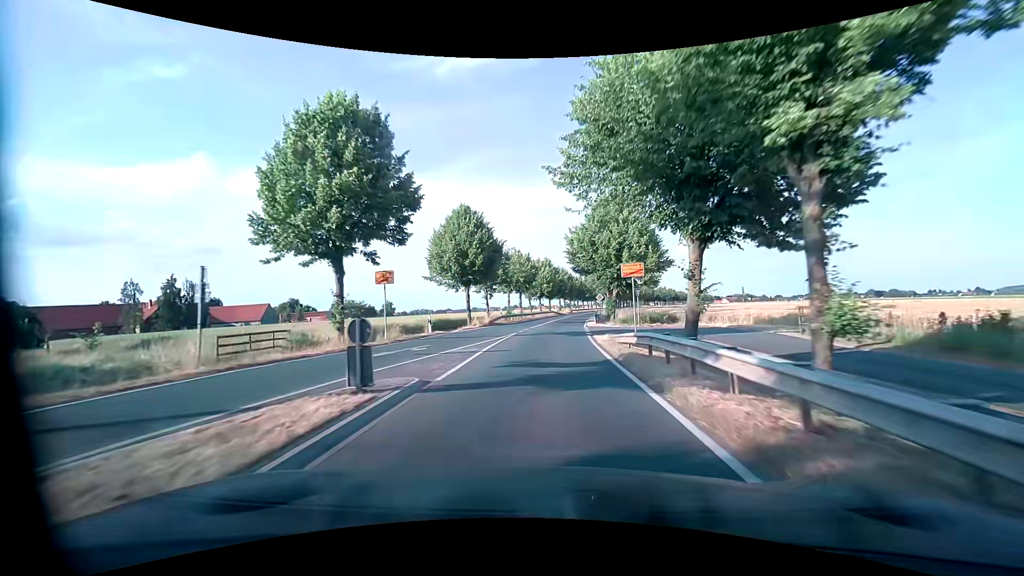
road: primary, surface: asphalt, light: Day
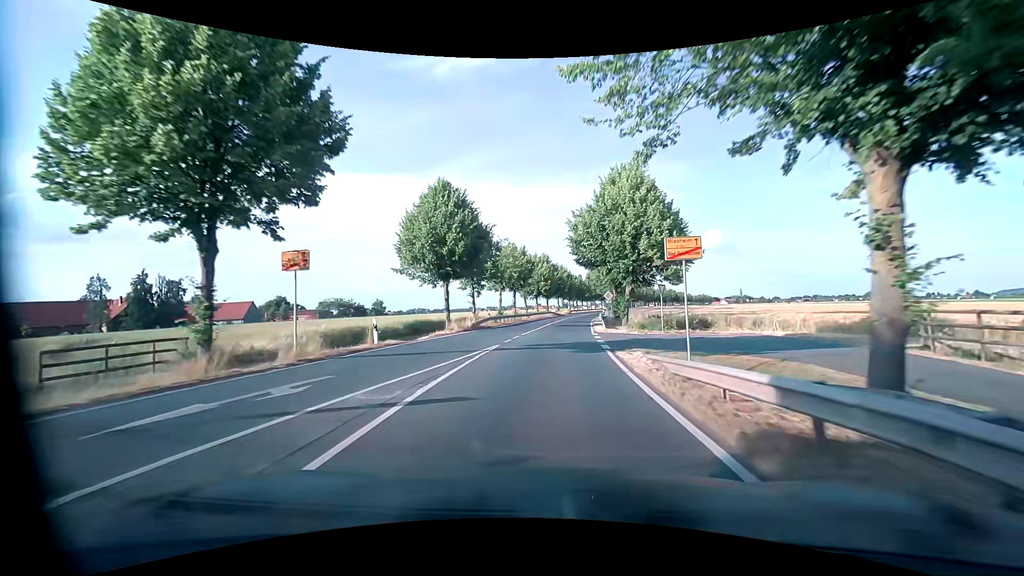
(0.0, +8.2) m; 0°
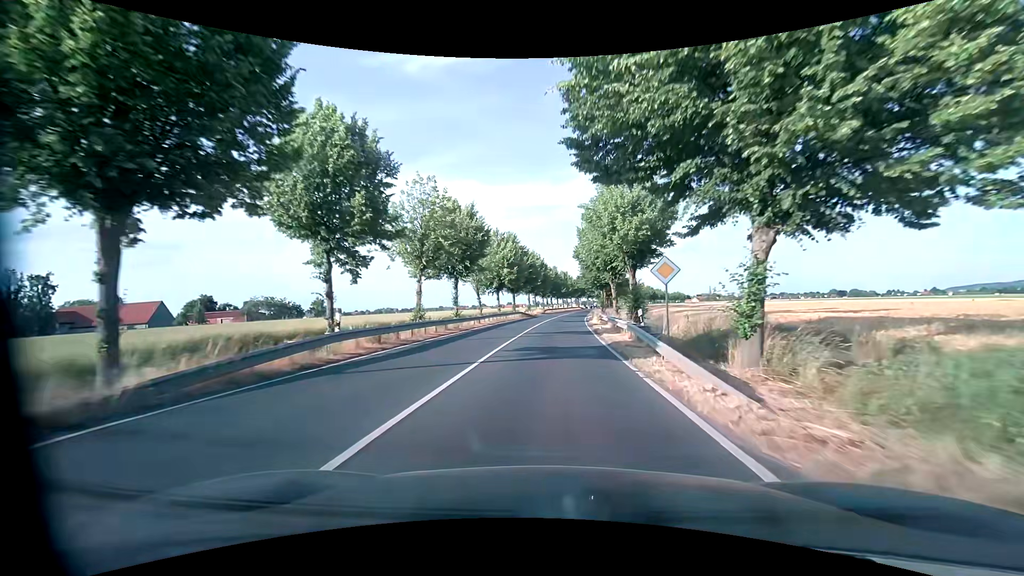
(+1.0, +25.4) m; +4°
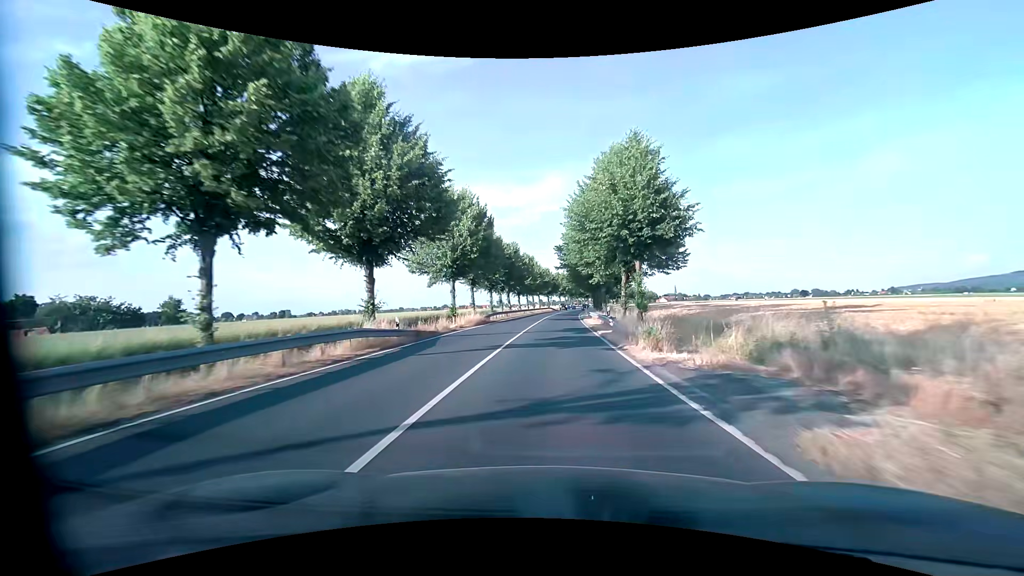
(+1.5, +46.7) m; +4°
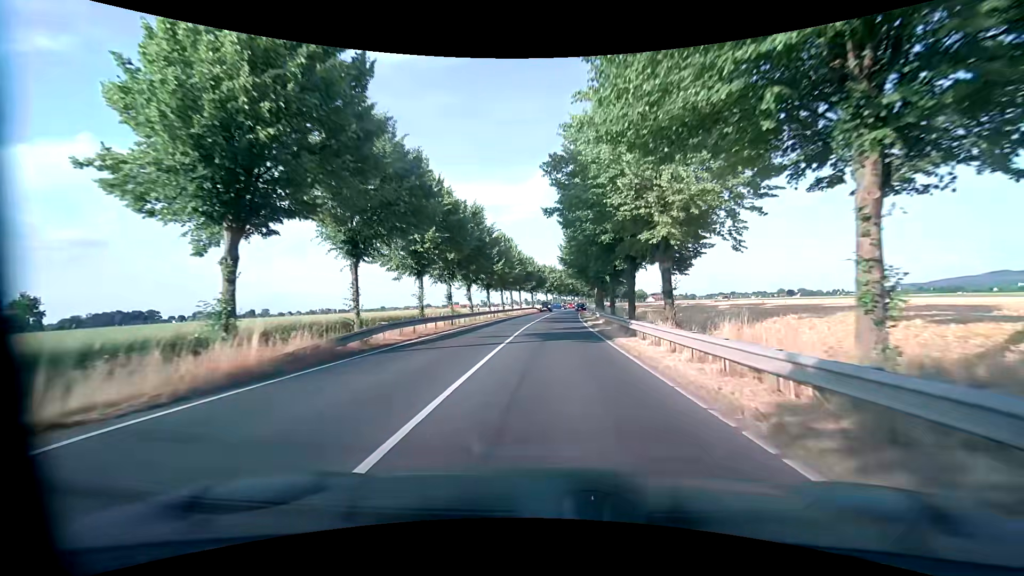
(+0.5, +26.6) m; +1°
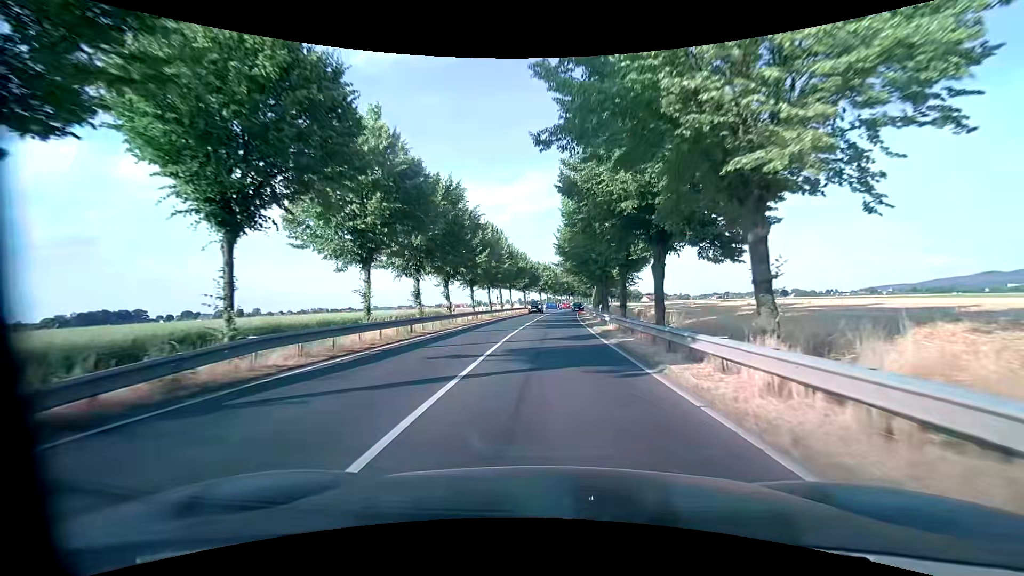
(+0.1, +8.0) m; +1°
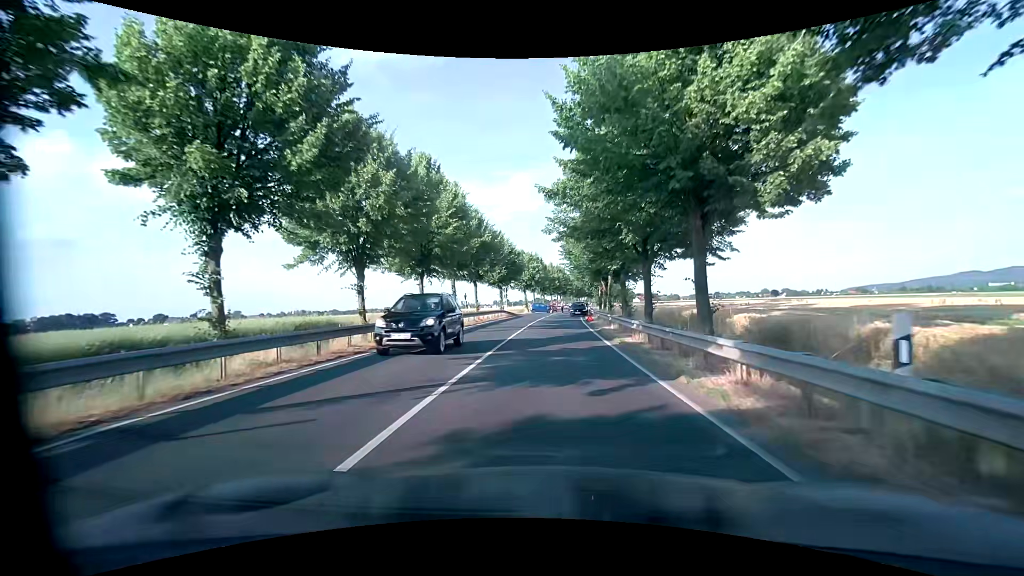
(+0.4, +26.4) m; +2°
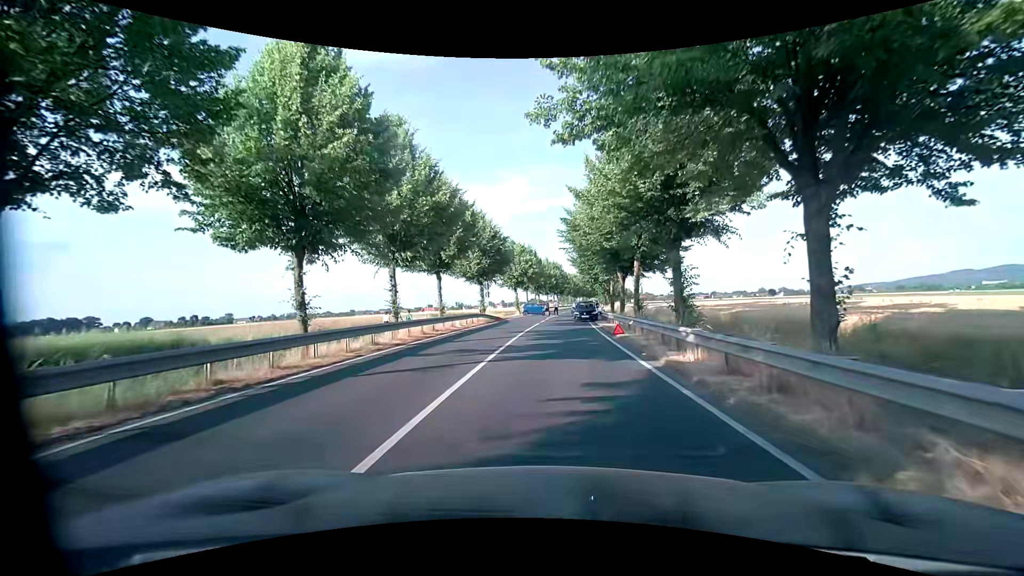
(+0.1, +14.4) m; 0°
(0, +10) (0, +20) (0, +30) (0, +40) (+2, +50) (+3, +60) (+4, +70) (+5, +80) (+6, +90) (+7, +100) m
